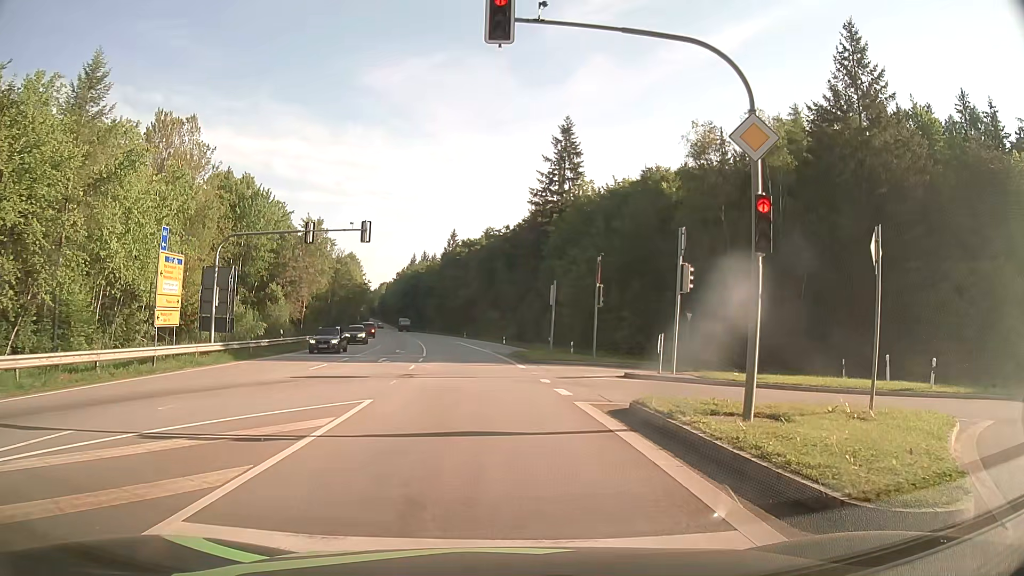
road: secondary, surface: asphalt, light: Day
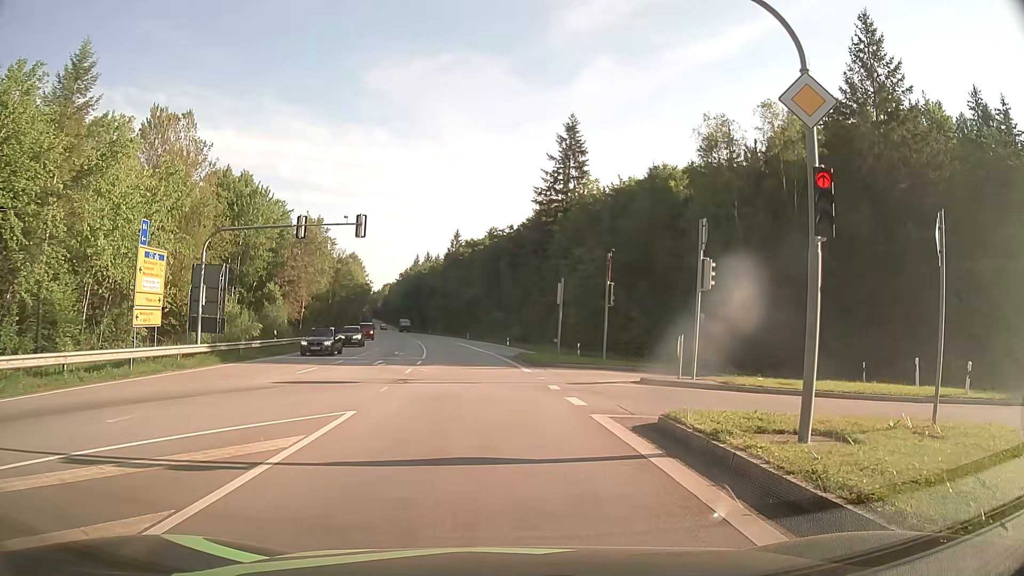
(0.0, +1.7) m; 0°
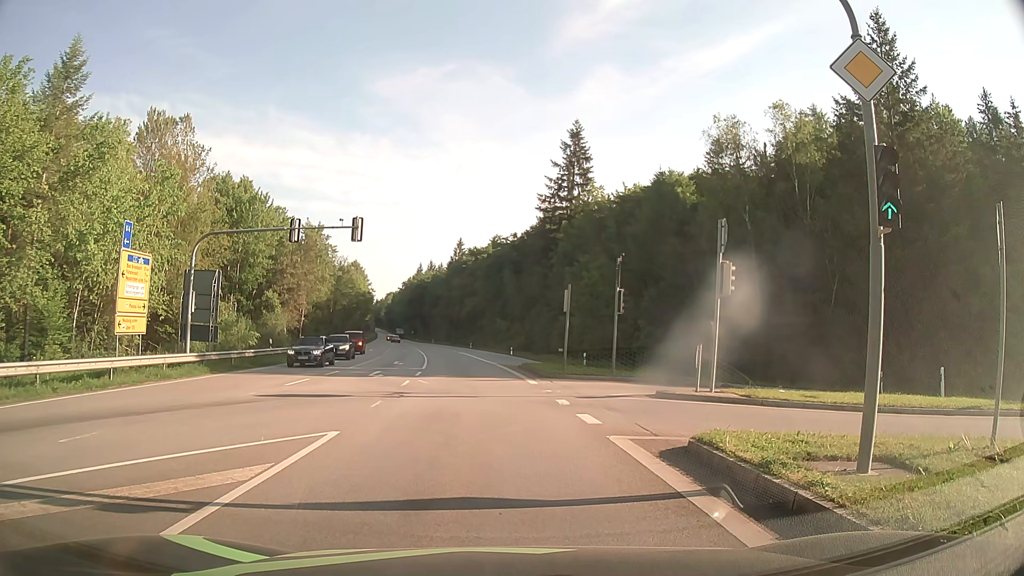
(0.0, +1.3) m; 0°
(0, +10) (-1, +20) (-2, +30) (-3, +40) (-4, +50) (-5, +60) (-6, +70) (-8, +80) (-9, +89) (-11, +99) m
